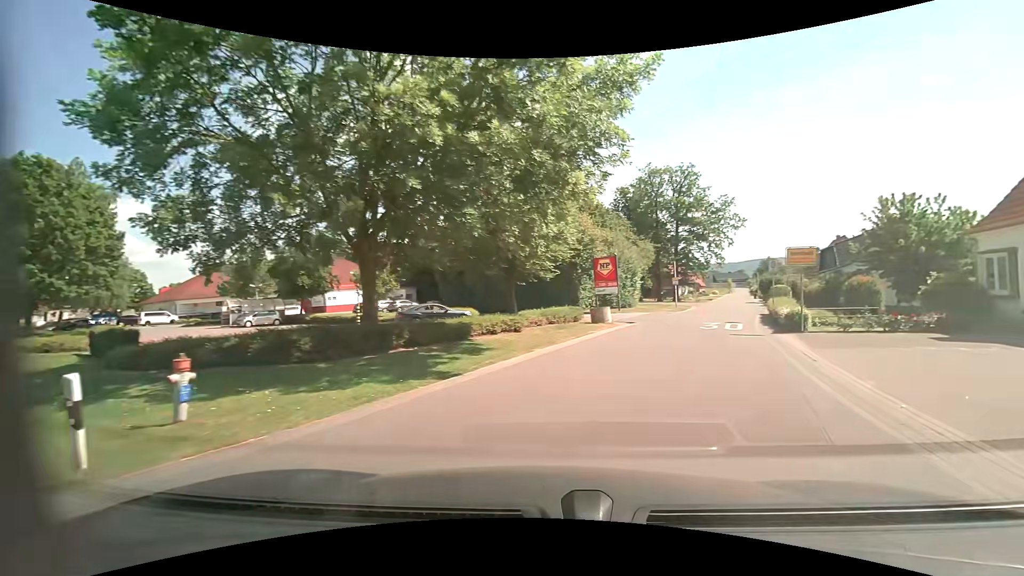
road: unclassified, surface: asphalt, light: Day
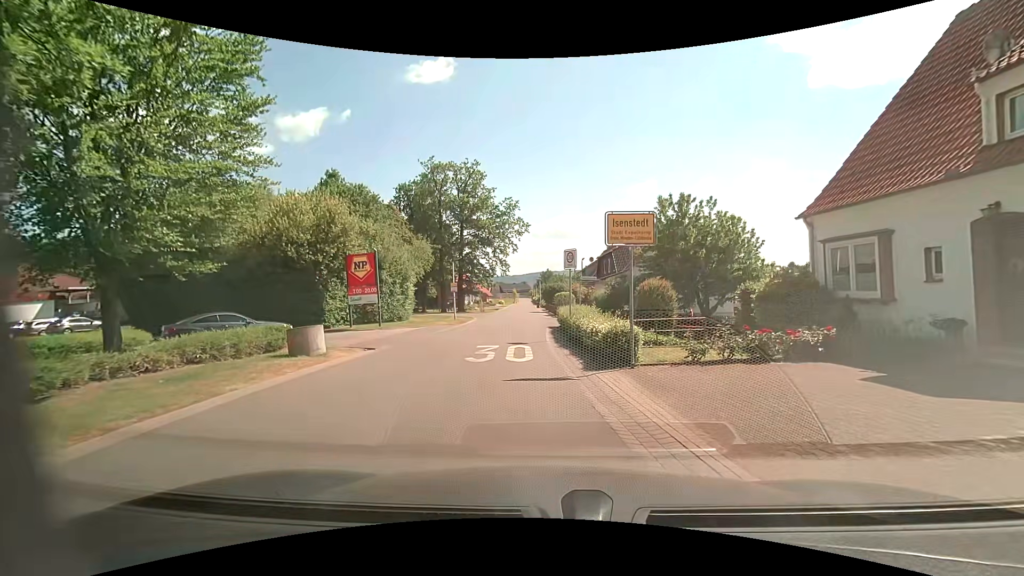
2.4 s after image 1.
(+3.0, +9.9) m; +26°
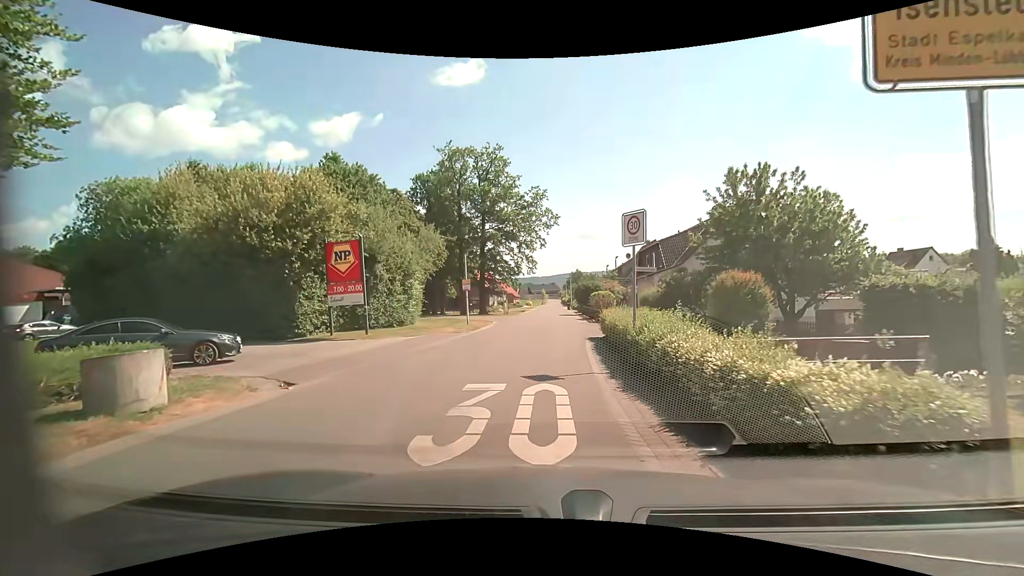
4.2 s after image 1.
(-0.2, +7.1) m; -3°
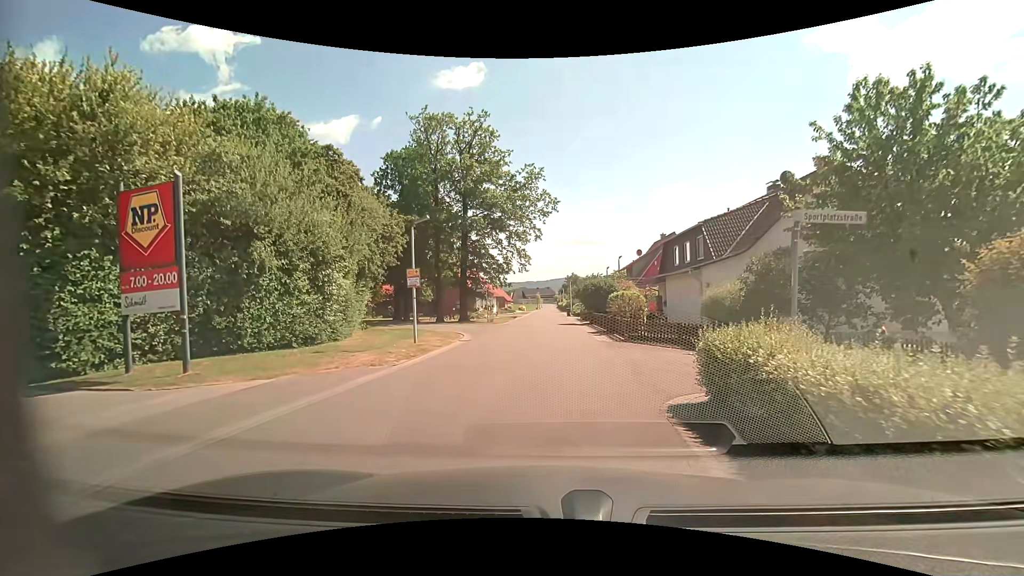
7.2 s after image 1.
(-0.3, +11.6) m; -1°
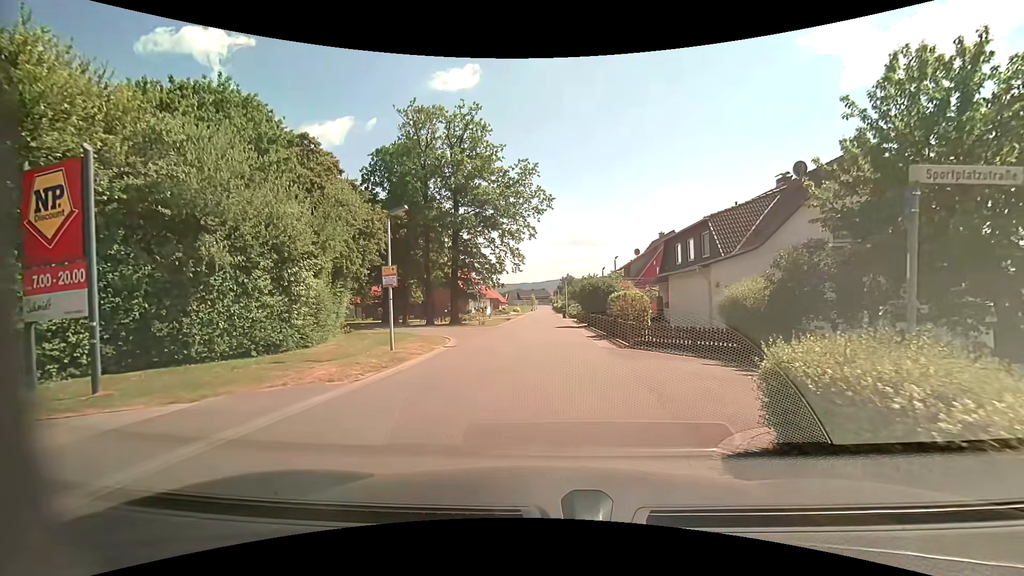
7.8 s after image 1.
(0.0, +2.1) m; +1°
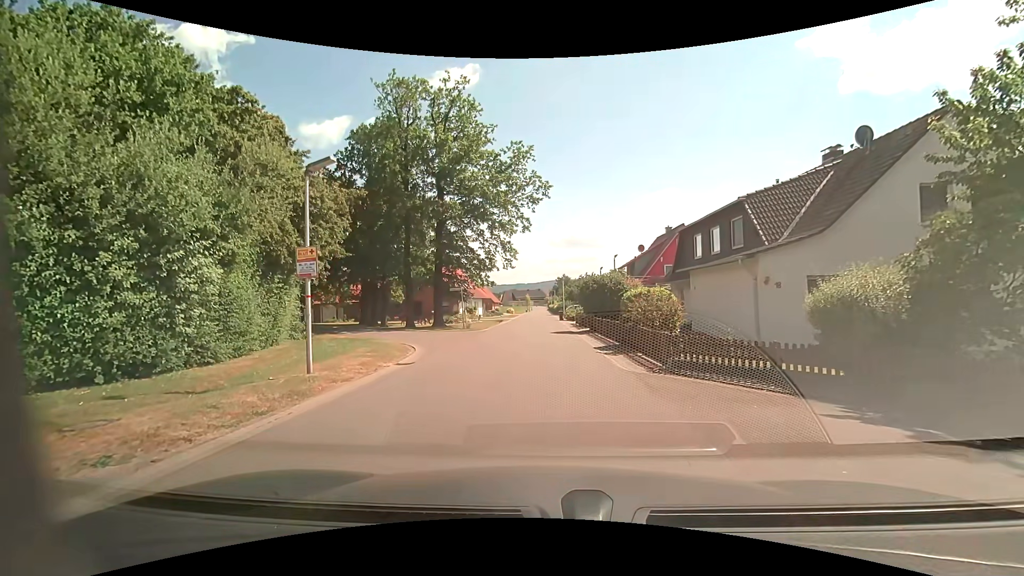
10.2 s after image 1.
(+0.1, +5.1) m; 0°
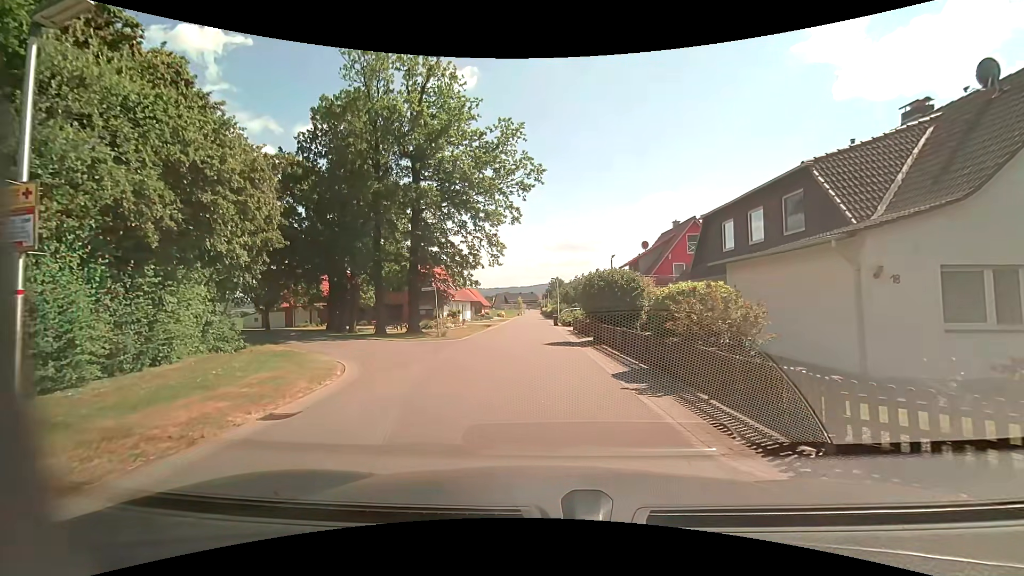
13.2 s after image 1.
(+0.1, +6.1) m; +2°
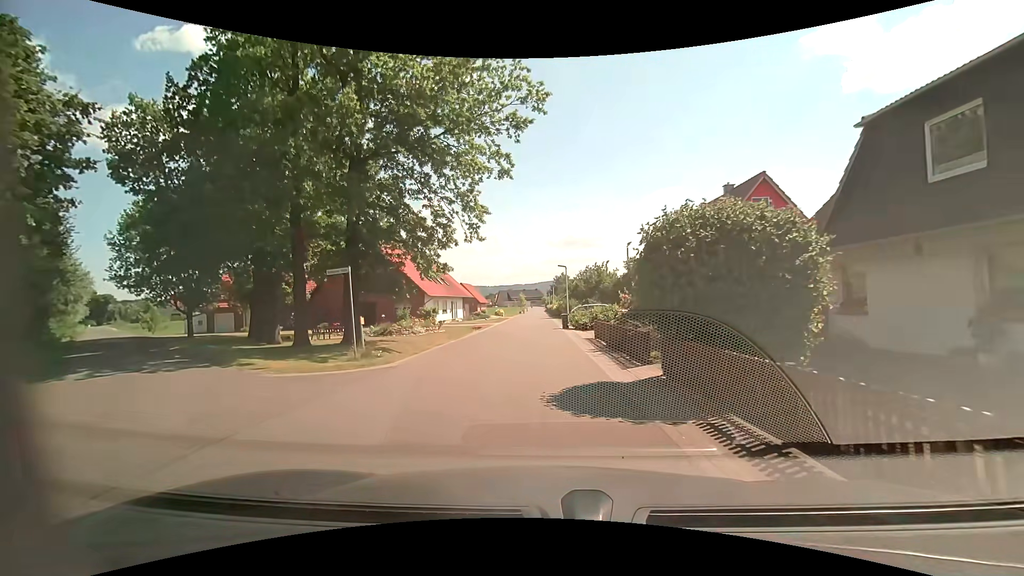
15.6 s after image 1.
(0.0, +12.6) m; -1°
(0, +10) (0, +20) (0, +30) (-1, +40) (0, +50) (0, +60) (0, +70) (-1, +80) (-1, +90) (-1, +100) m
